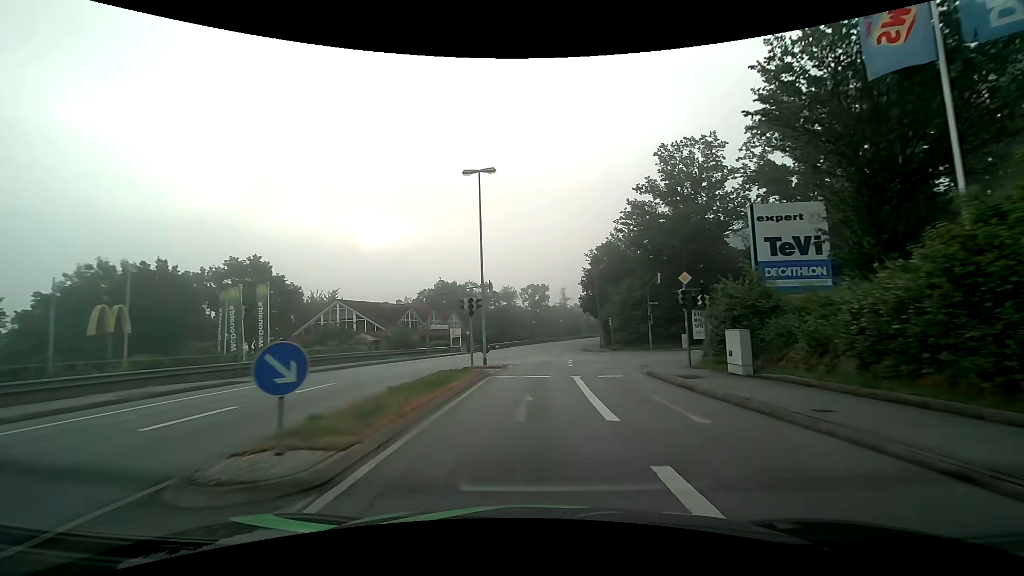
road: tertiary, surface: asphalt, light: Day
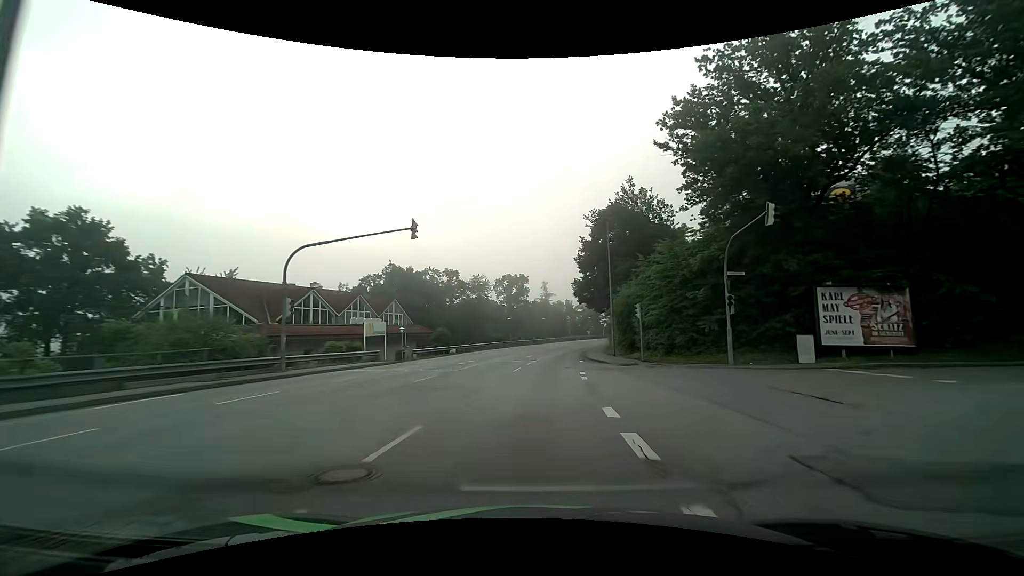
(+0.4, +23.0) m; +2°
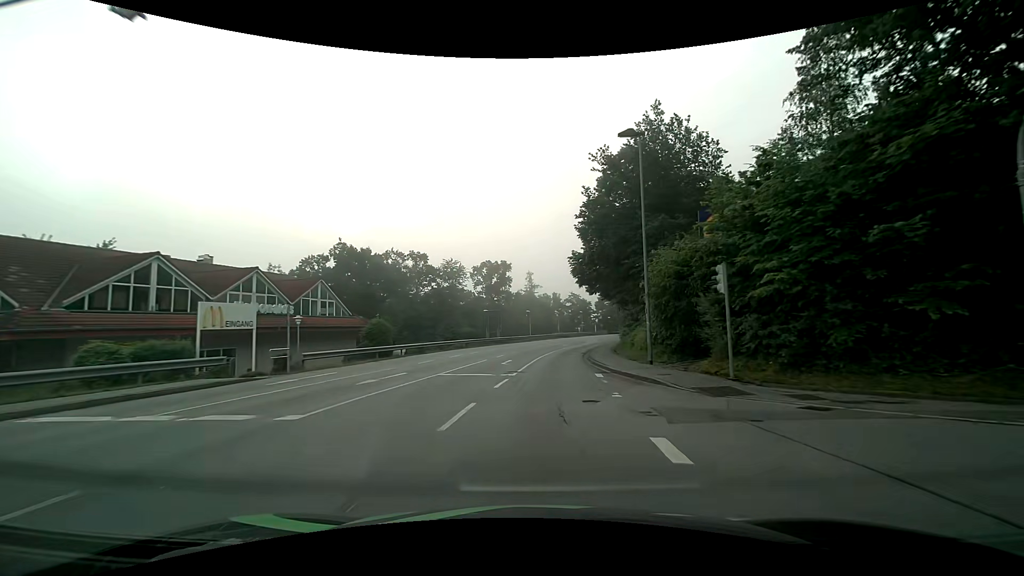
(+0.4, +15.3) m; +2°
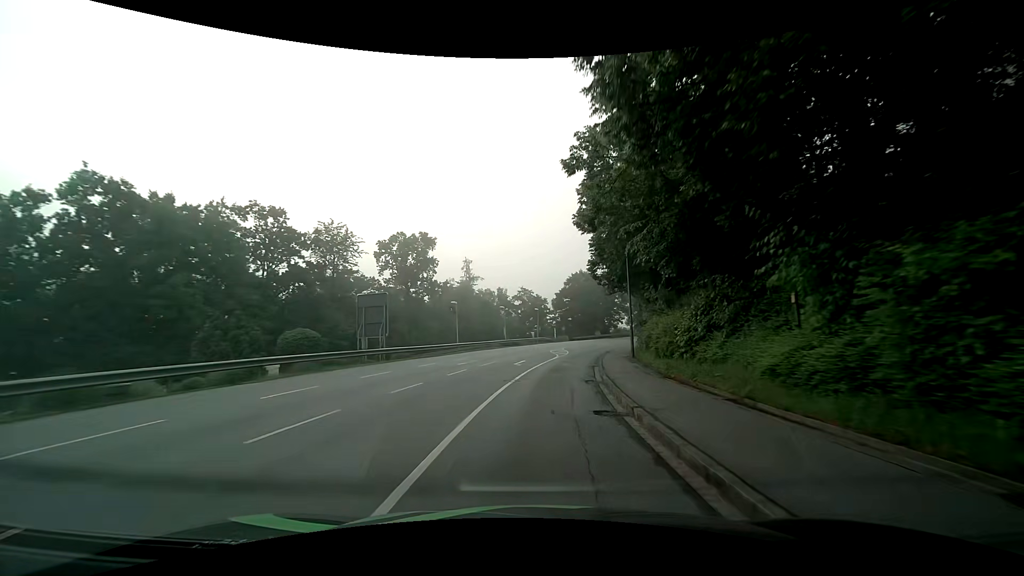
(+1.4, +30.4) m; +6°
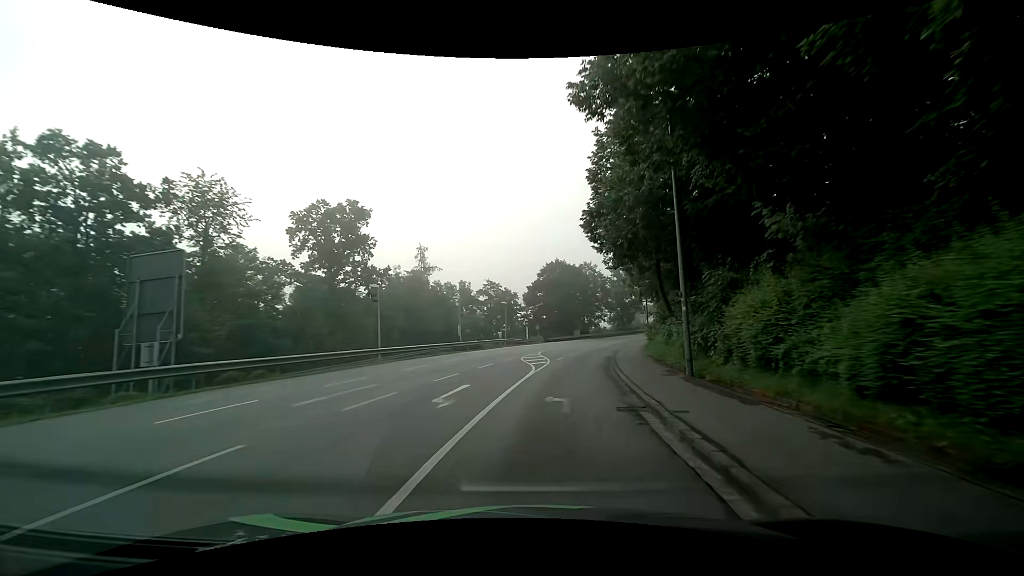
(+0.4, +15.1) m; +3°
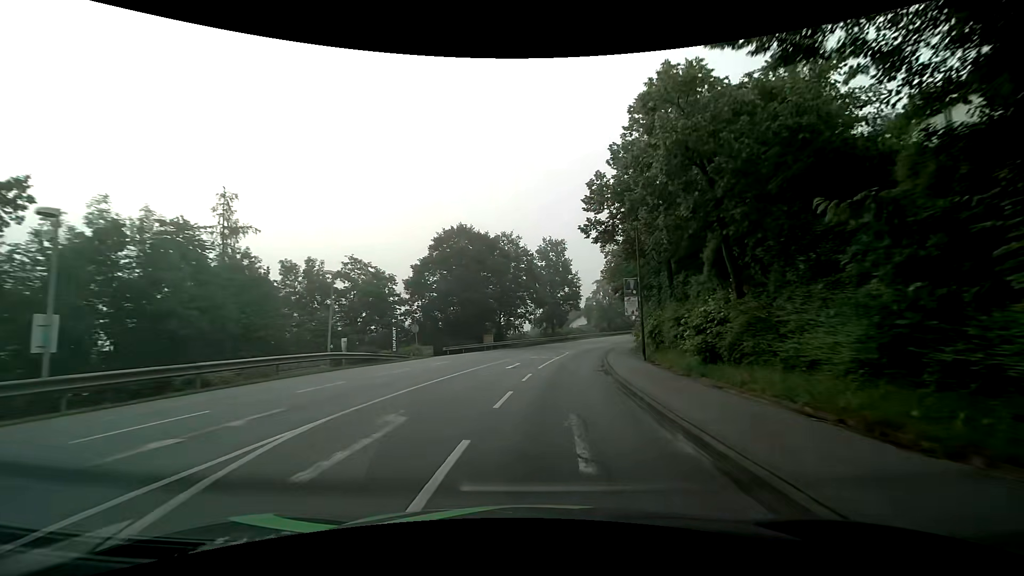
(+2.4, +30.0) m; +10°
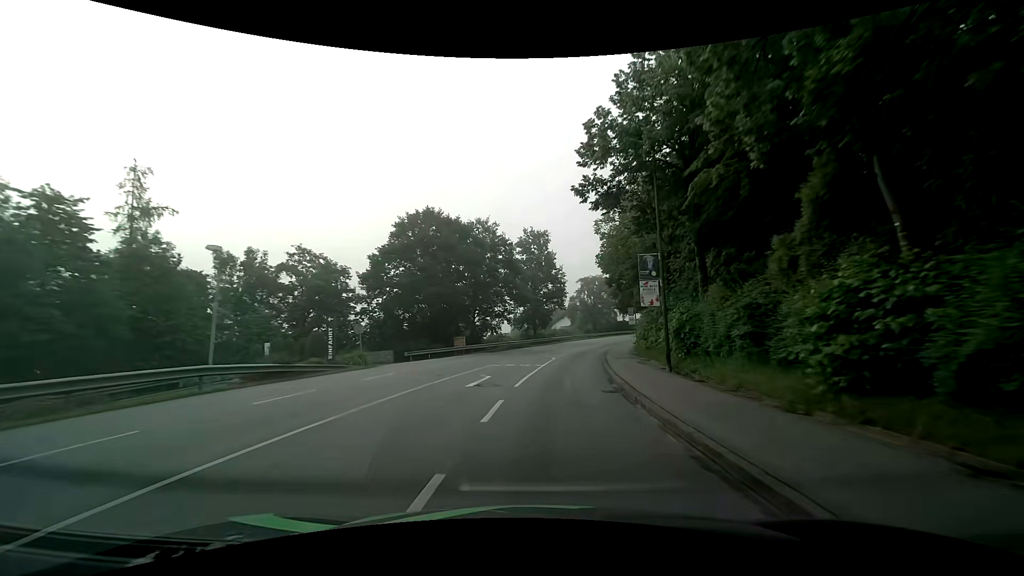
(+0.2, +7.5) m; +2°
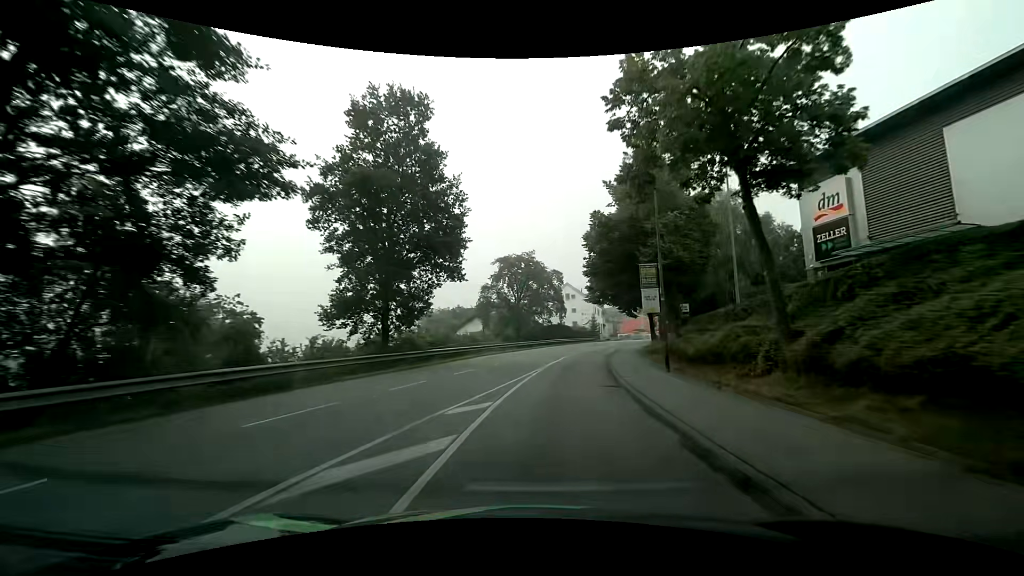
(+3.1, +37.4) m; +10°
(0, +10) (+1, +20) (+2, +30) (+4, +40) (+6, +49) (+9, +59) (+12, +69) (+16, +78) (+19, +87) (+23, +97) m
